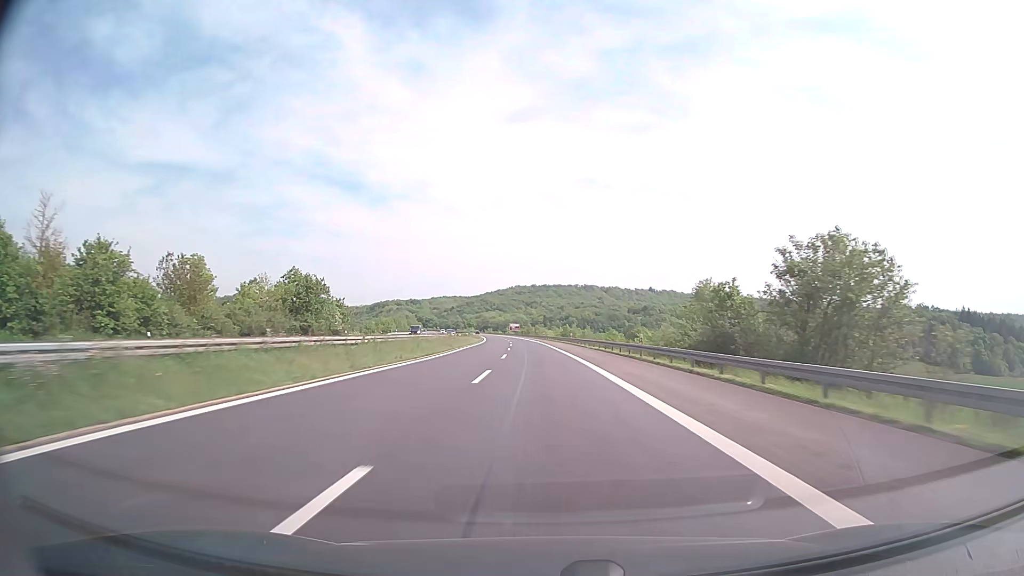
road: motorway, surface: concrete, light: Day
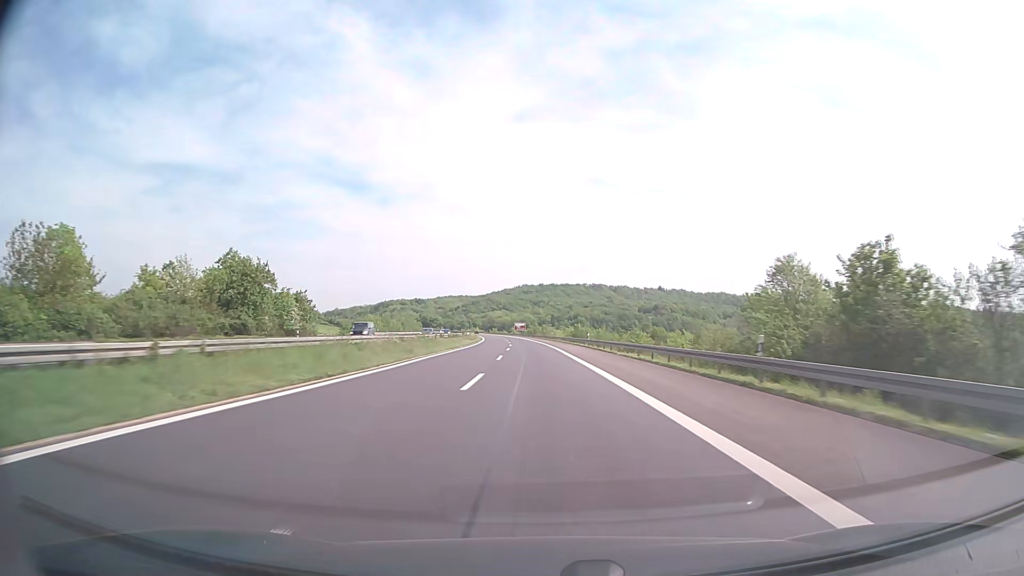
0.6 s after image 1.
(-0.1, +19.9) m; -1°
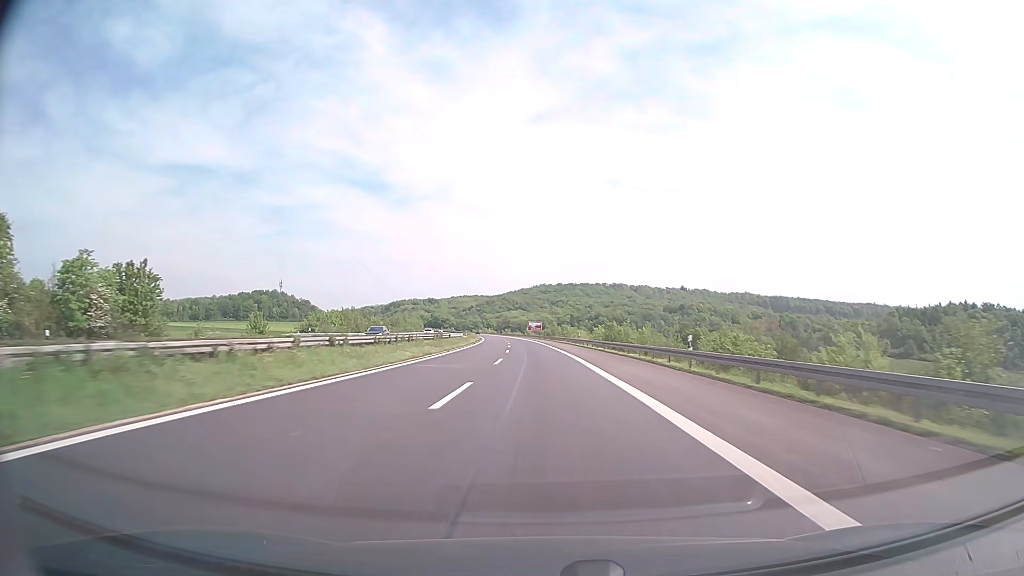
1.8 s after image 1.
(-0.5, +39.7) m; -1°
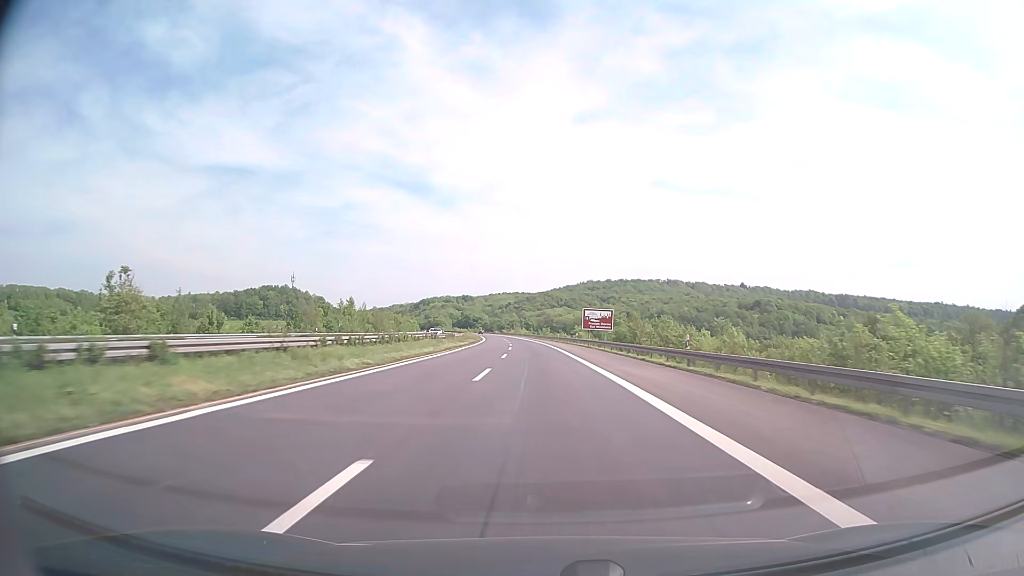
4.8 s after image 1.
(-3.3, +99.1) m; -4°
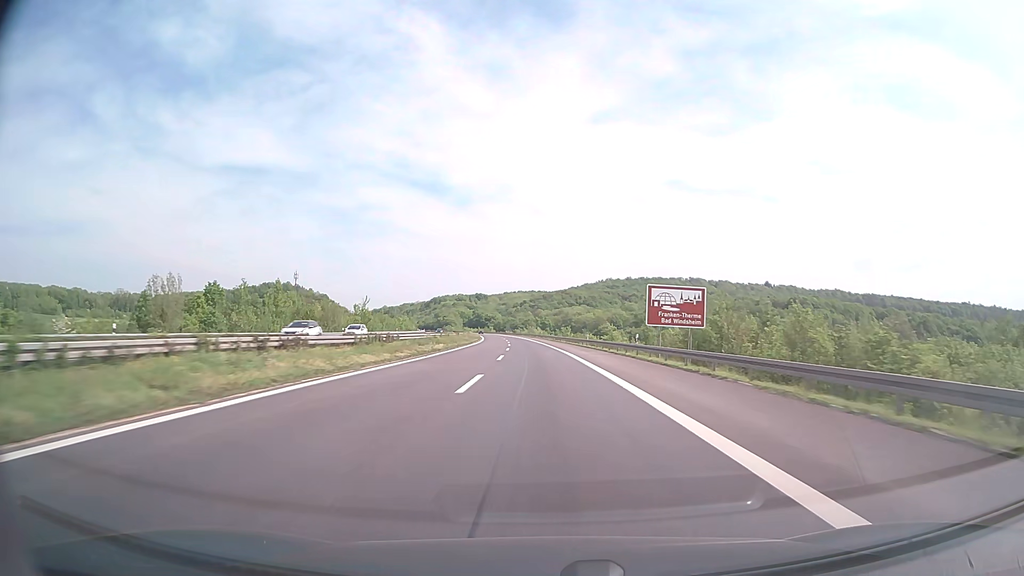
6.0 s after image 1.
(-0.5, +39.6) m; -1°
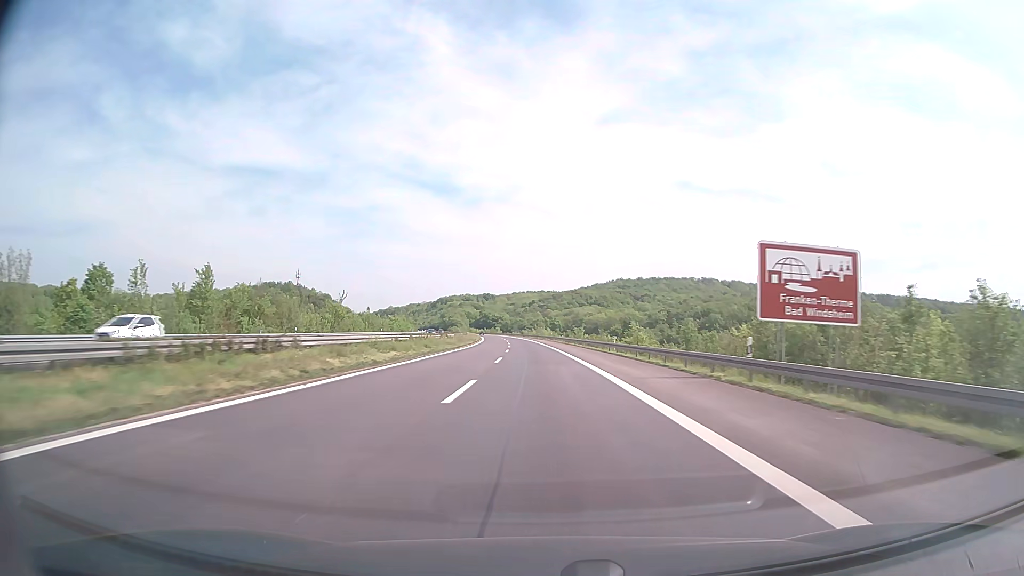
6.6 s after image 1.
(-0.1, +19.8) m; -1°
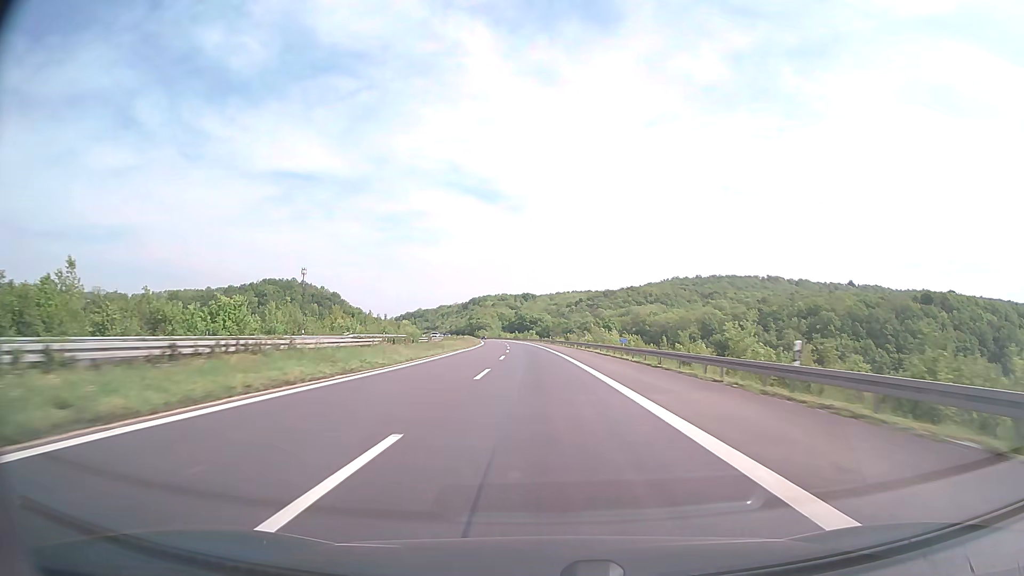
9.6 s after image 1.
(-3.3, +99.0) m; -4°
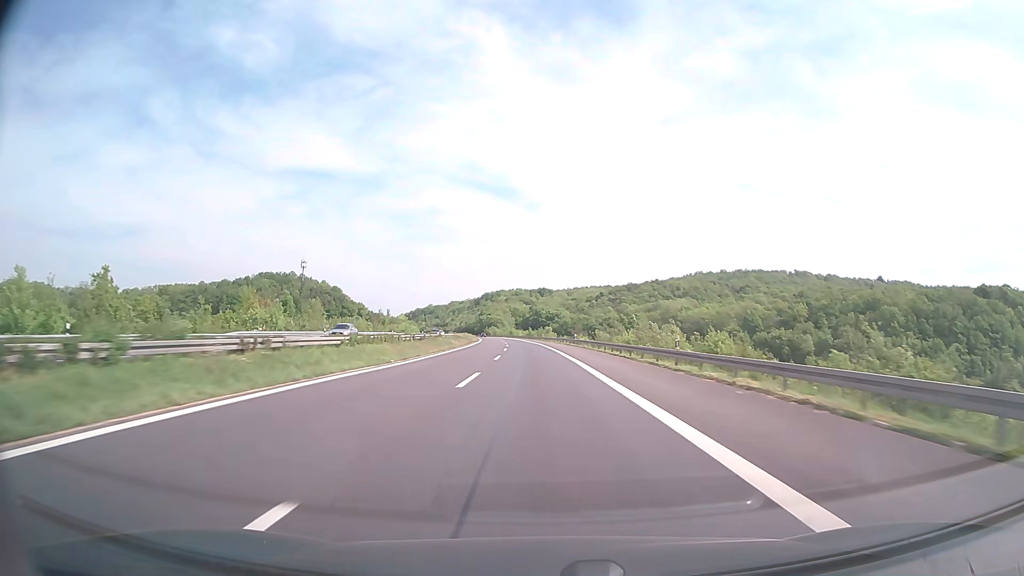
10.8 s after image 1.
(-0.5, +39.6) m; -1°
(0, +10) (0, +20) (0, +30) (0, +40) (-1, +50) (-1, +60) (-2, +70) (-2, +80) (-3, +90) (-3, +100) m
